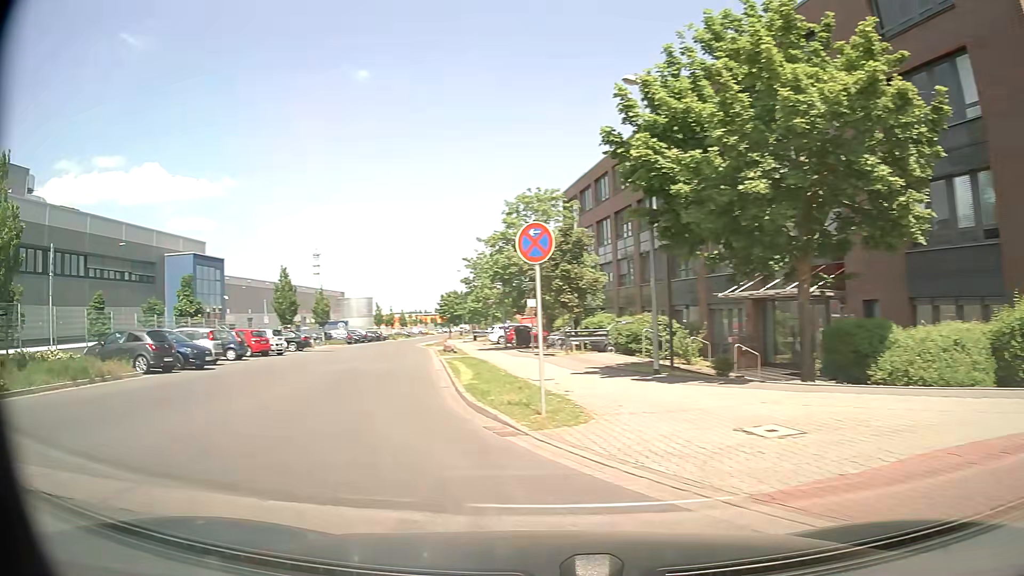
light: Day
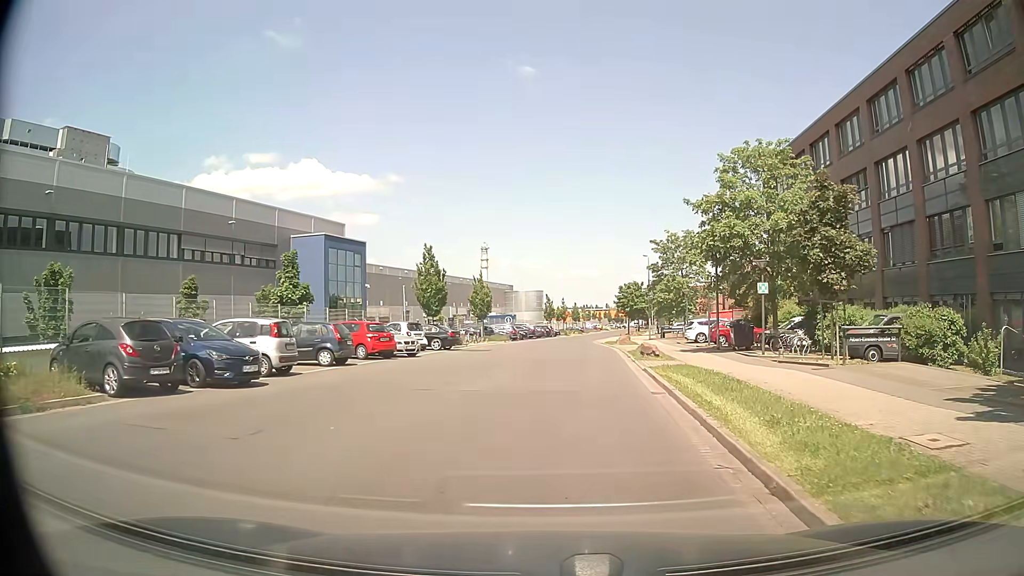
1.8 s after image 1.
(-2.5, +10.5) m; -16°
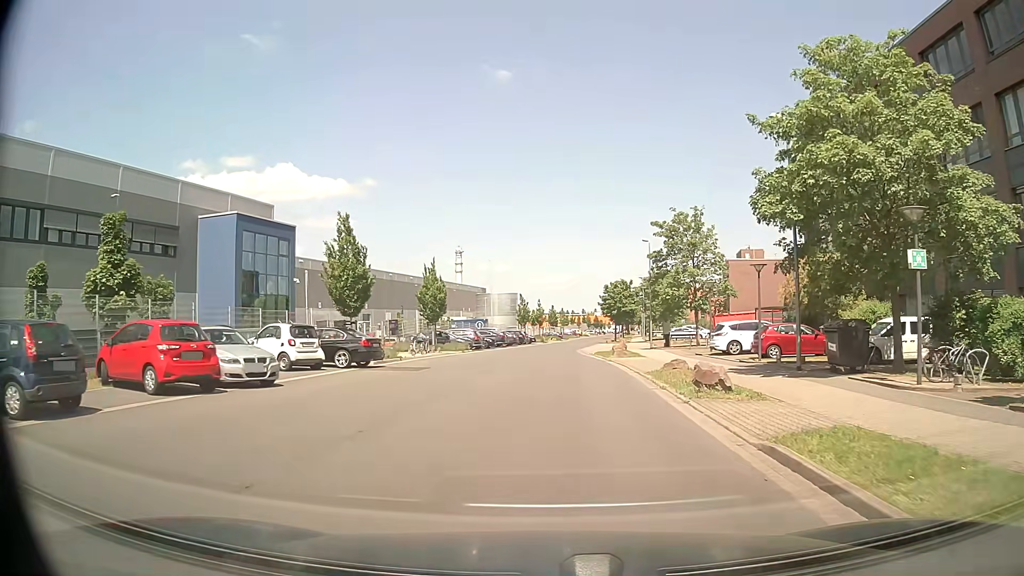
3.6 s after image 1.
(+0.1, +13.9) m; +1°
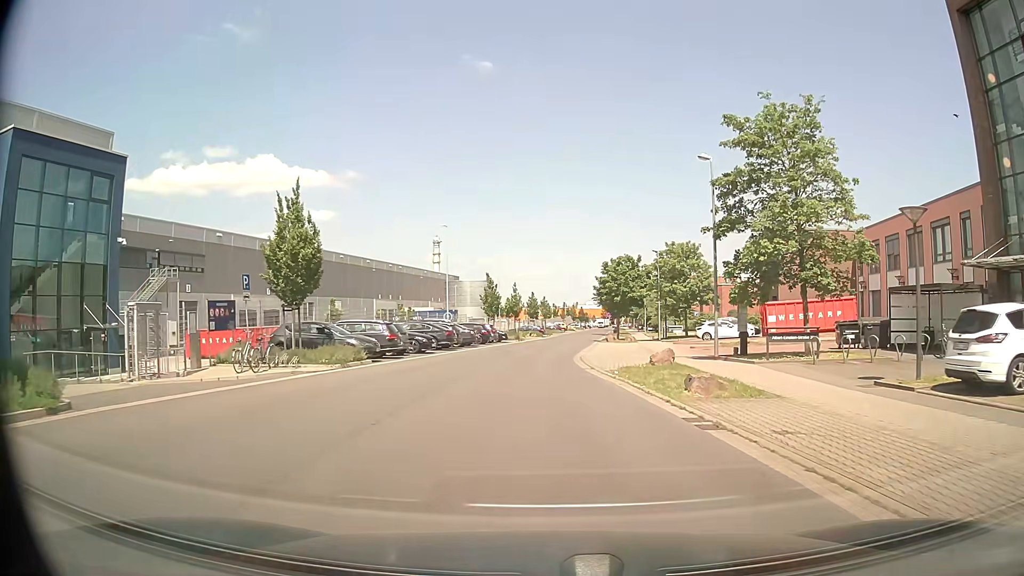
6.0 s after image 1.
(+0.3, +22.6) m; +2°
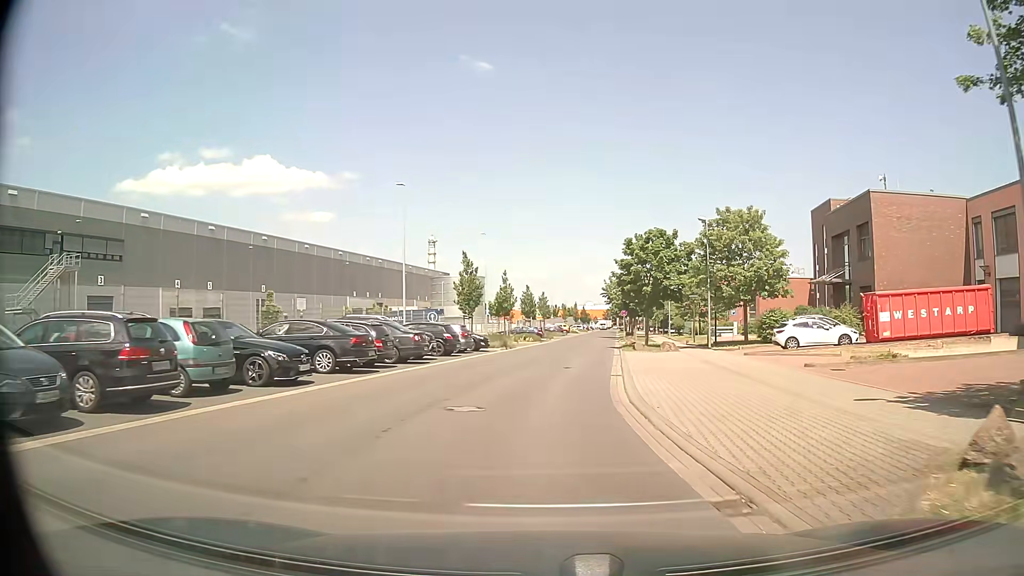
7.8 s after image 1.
(0.0, +17.6) m; 0°
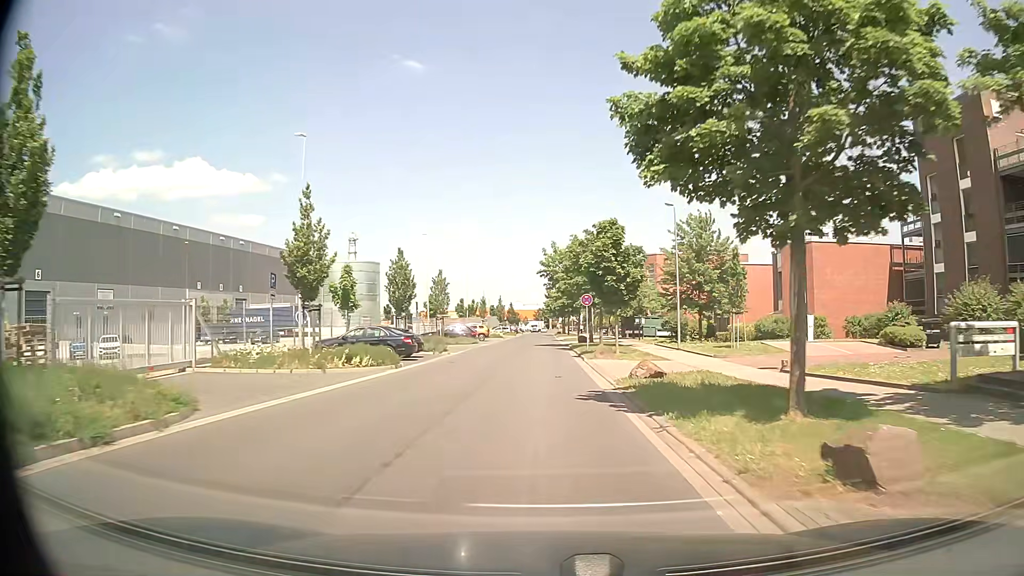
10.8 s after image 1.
(+2.0, +34.8) m; +6°
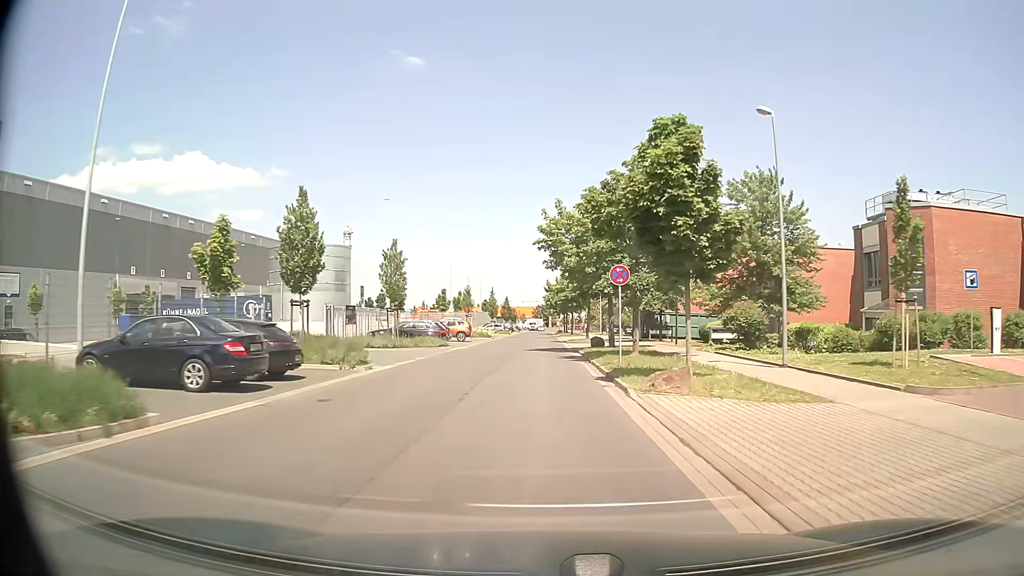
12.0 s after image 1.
(+0.1, +15.9) m; 0°
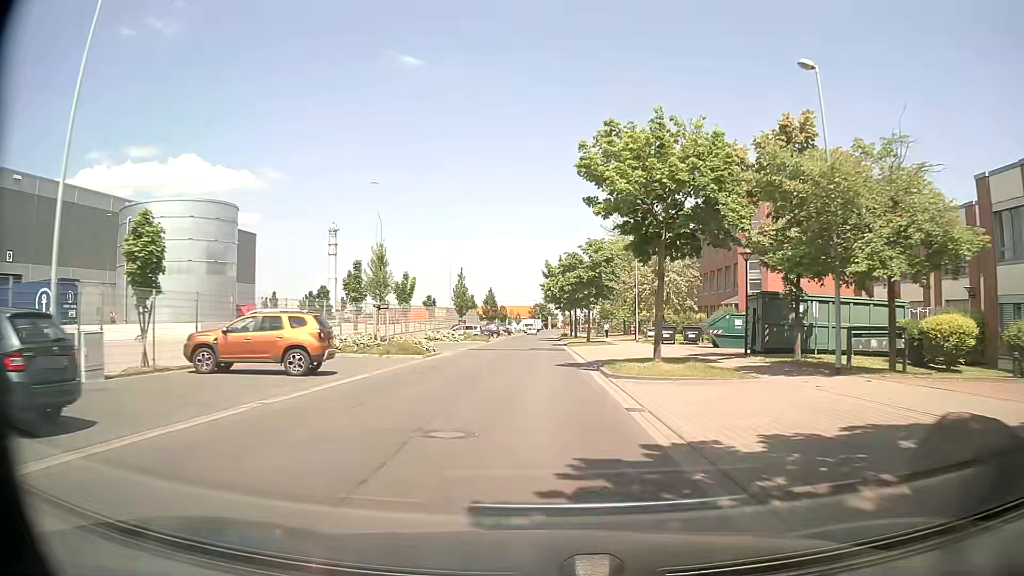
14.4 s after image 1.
(+0.1, +34.3) m; 0°
(0, +10) (0, +20) (0, +30) (0, +40) (0, +50) (0, +60) (0, +70) (0, +80) (0, +90) (0, +100) m
